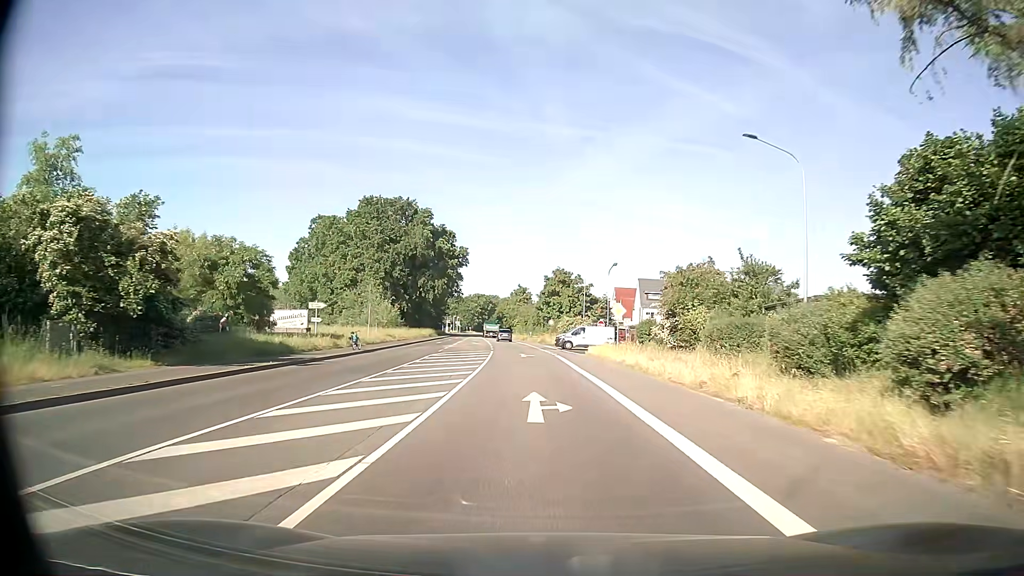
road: secondary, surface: asphalt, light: Day
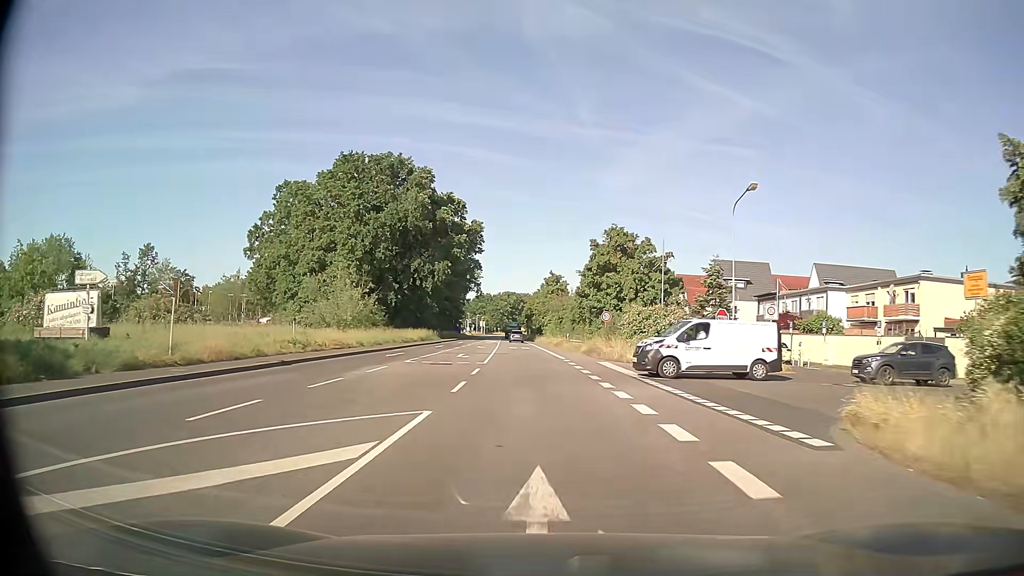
(-0.9, +33.2) m; -3°
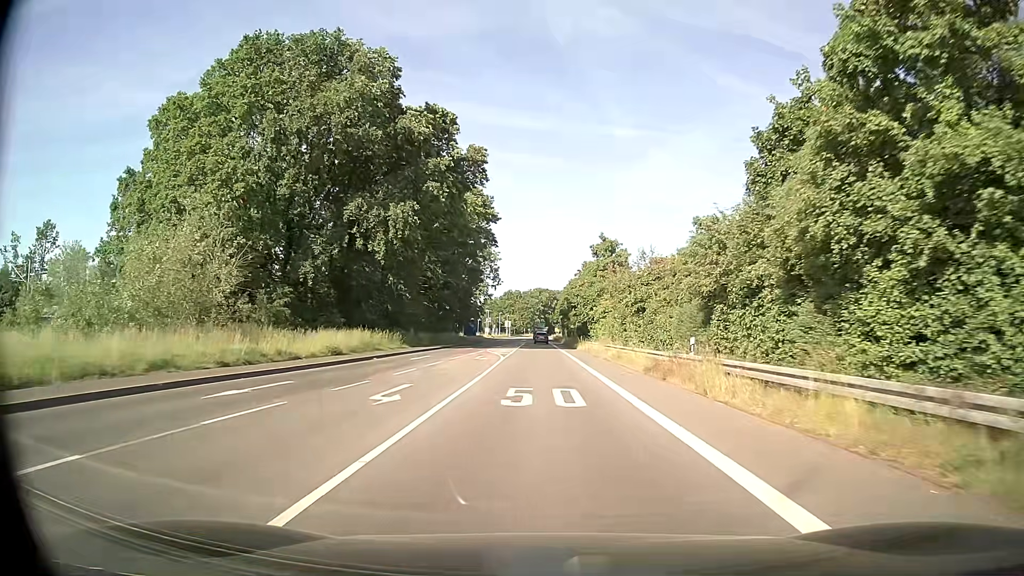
(-1.3, +41.7) m; -3°
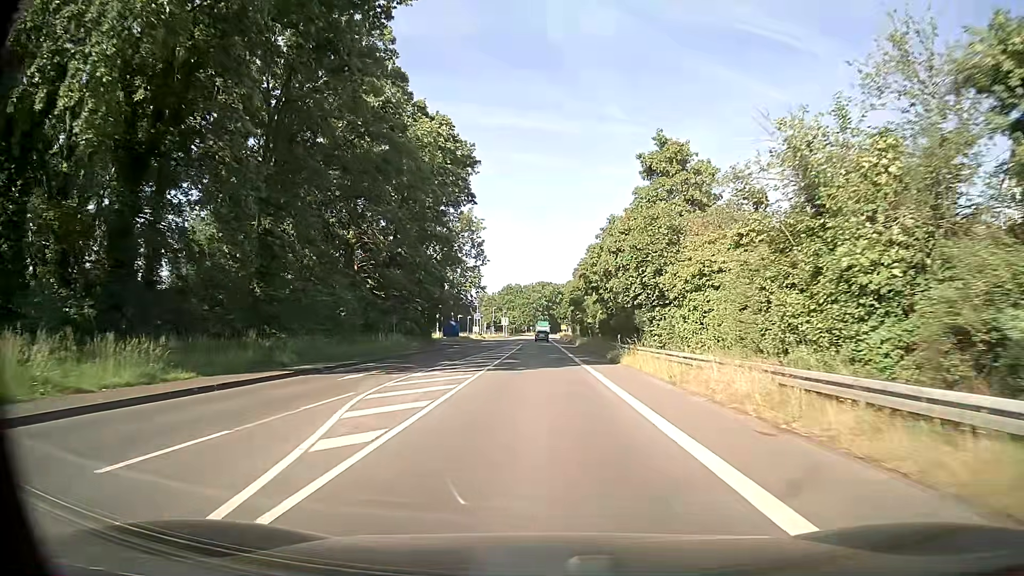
(-0.1, +33.6) m; 0°
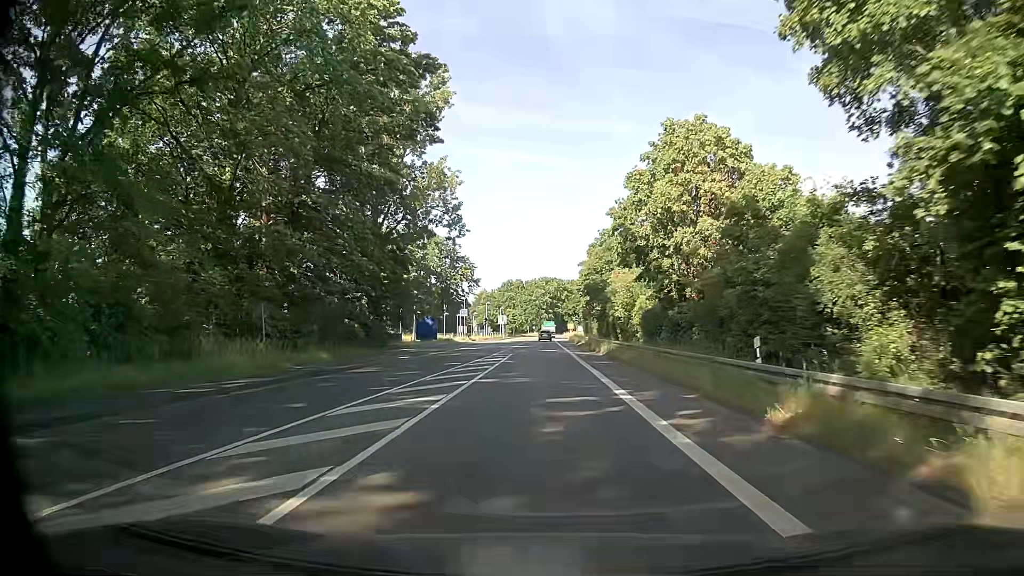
(-0.1, +25.3) m; 0°
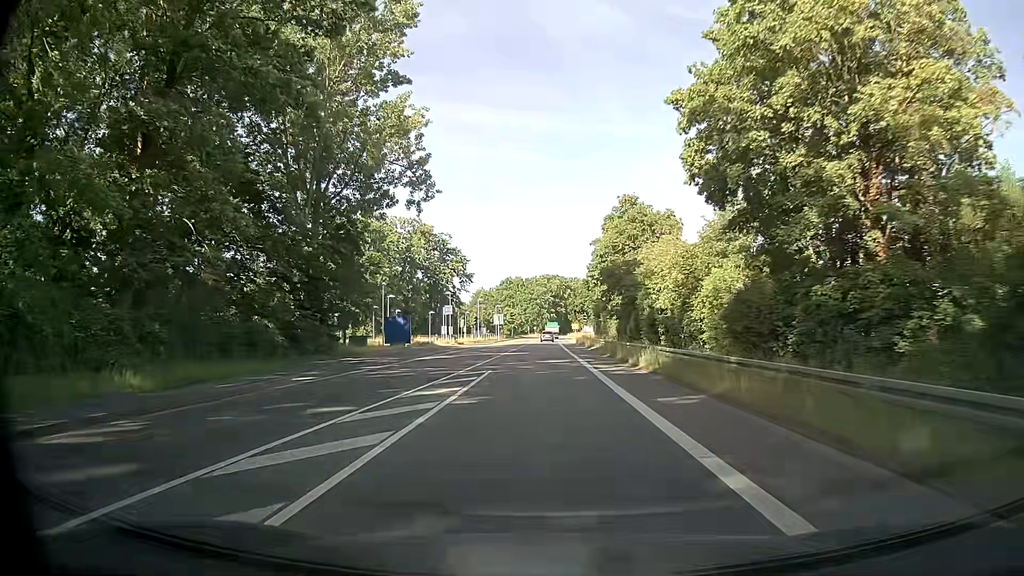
(-0.1, +16.9) m; 0°
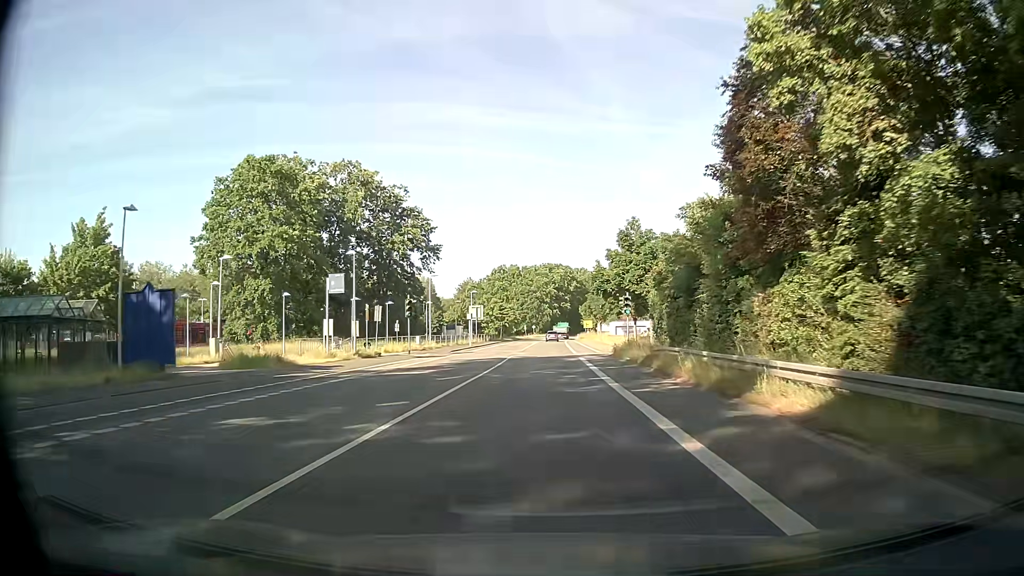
(-0.4, +42.5) m; 0°
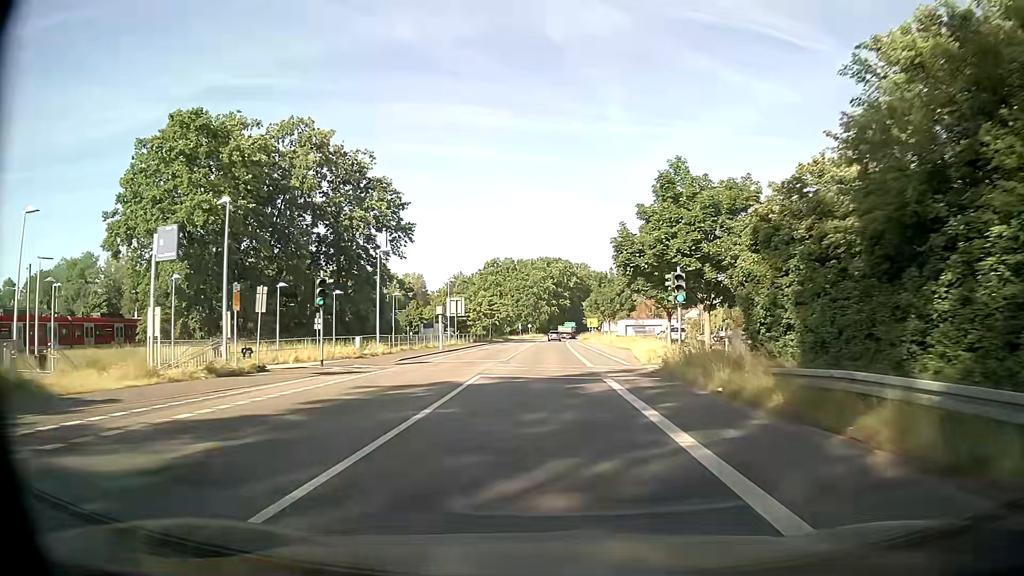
(-0.2, +17.0) m; -1°
(0, +10) (0, +20) (+1, +30) (+1, +40) (+1, +50) (+1, +60) (+1, +70) (+2, +80) (+2, +90) (+3, +100) m
